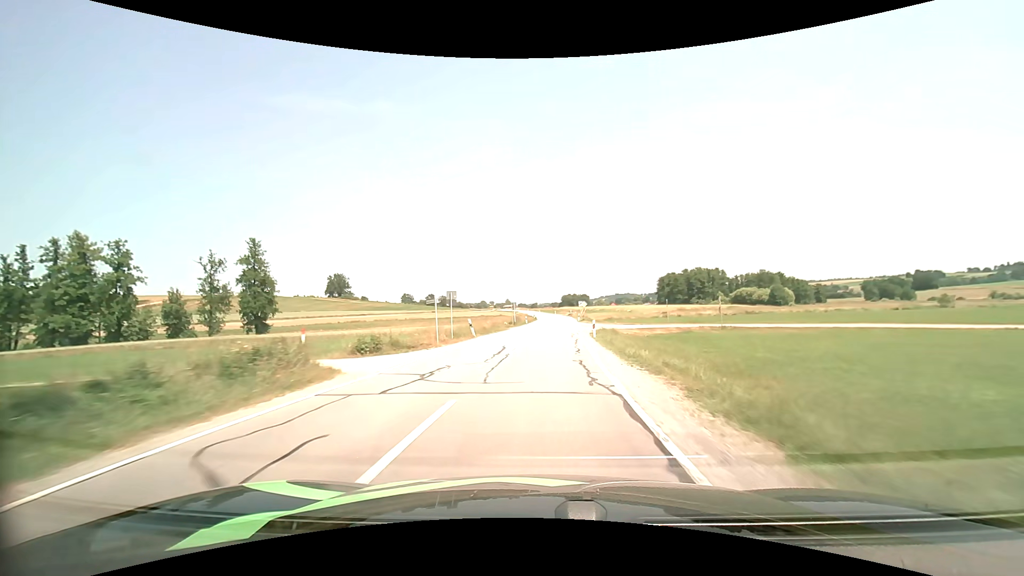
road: secondary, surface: asphalt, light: Day
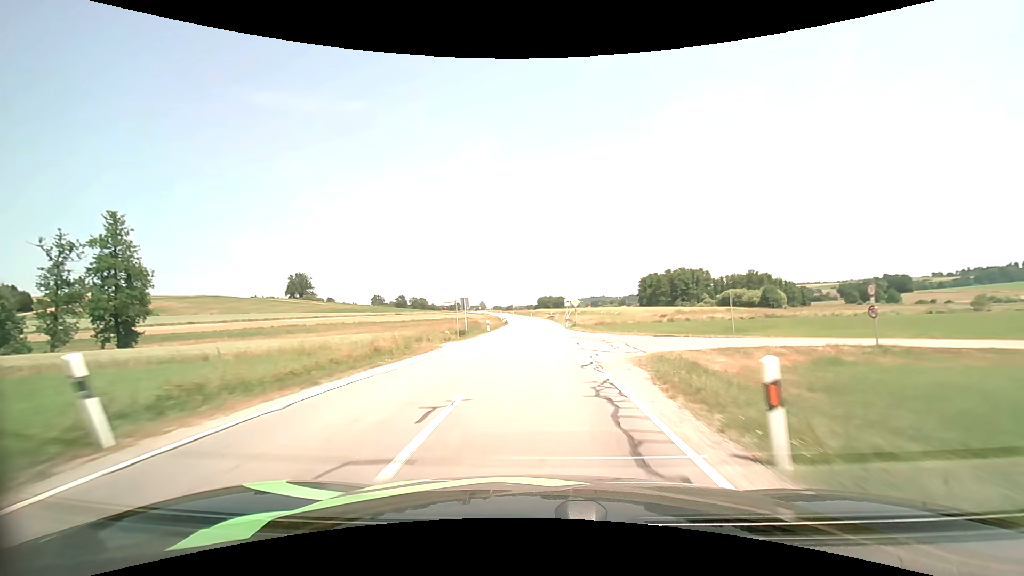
(+0.6, +23.3) m; +3°
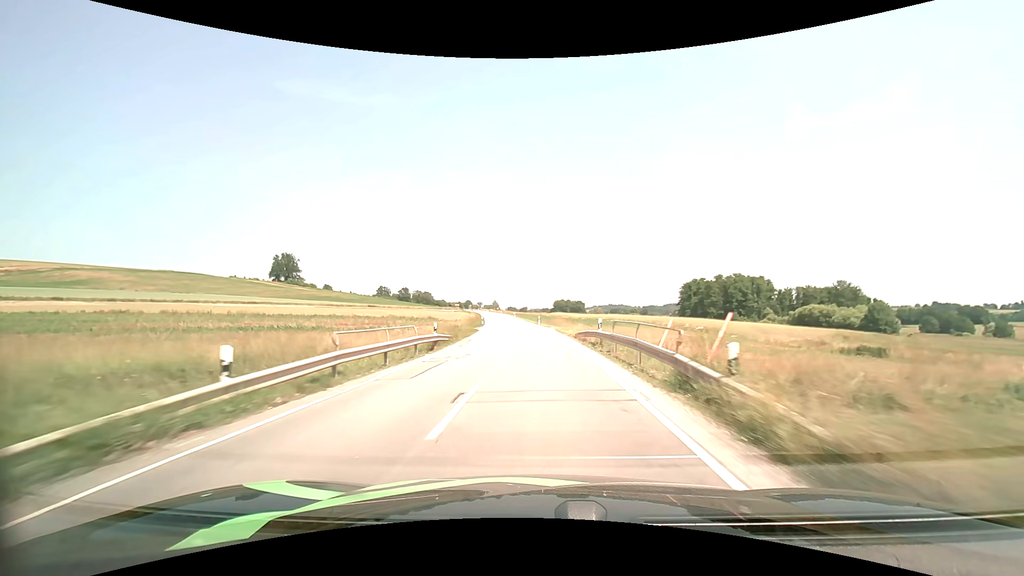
(+0.2, +59.0) m; -2°
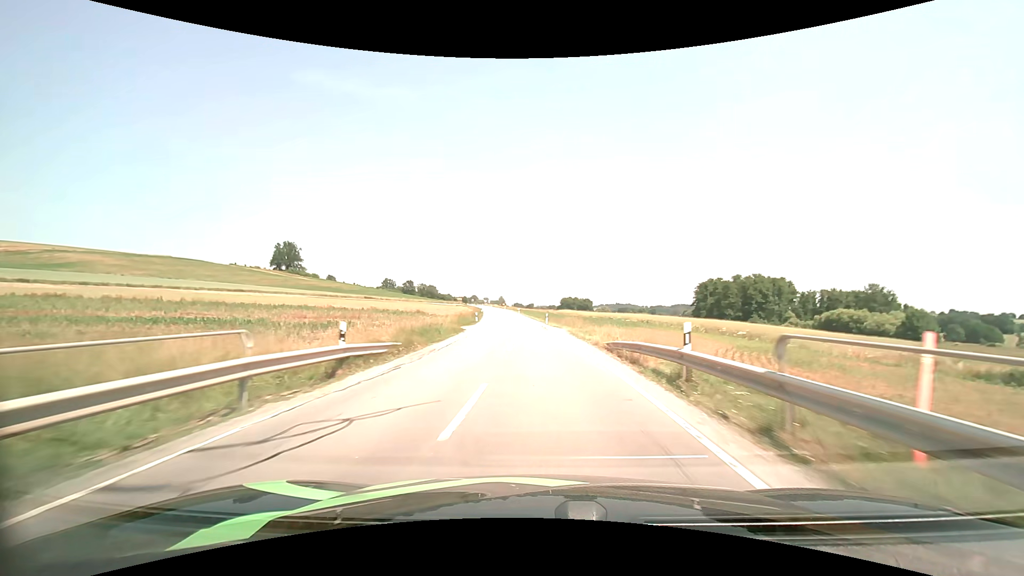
(-0.1, +11.9) m; -1°
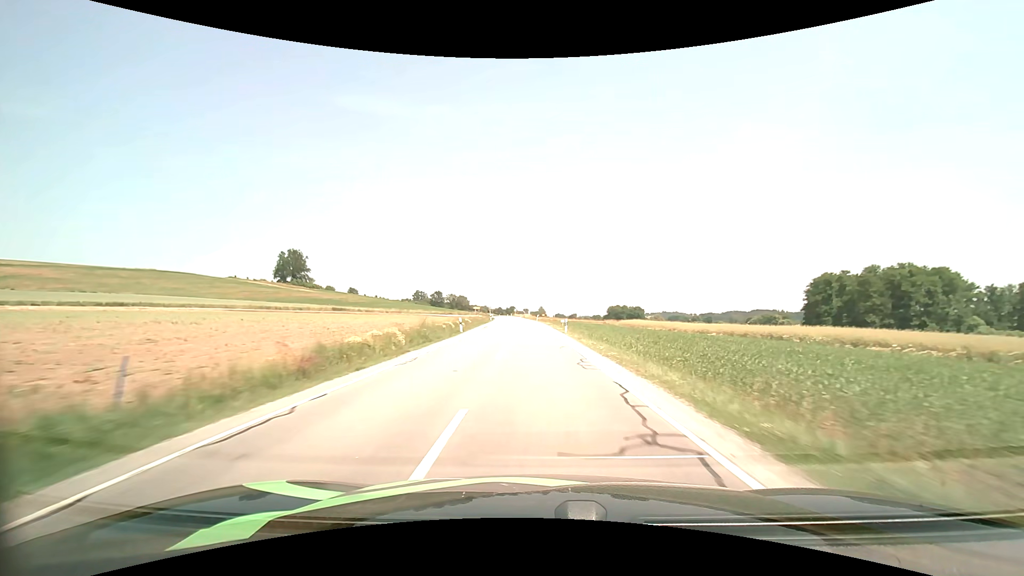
(-2.6, +62.0) m; -5°
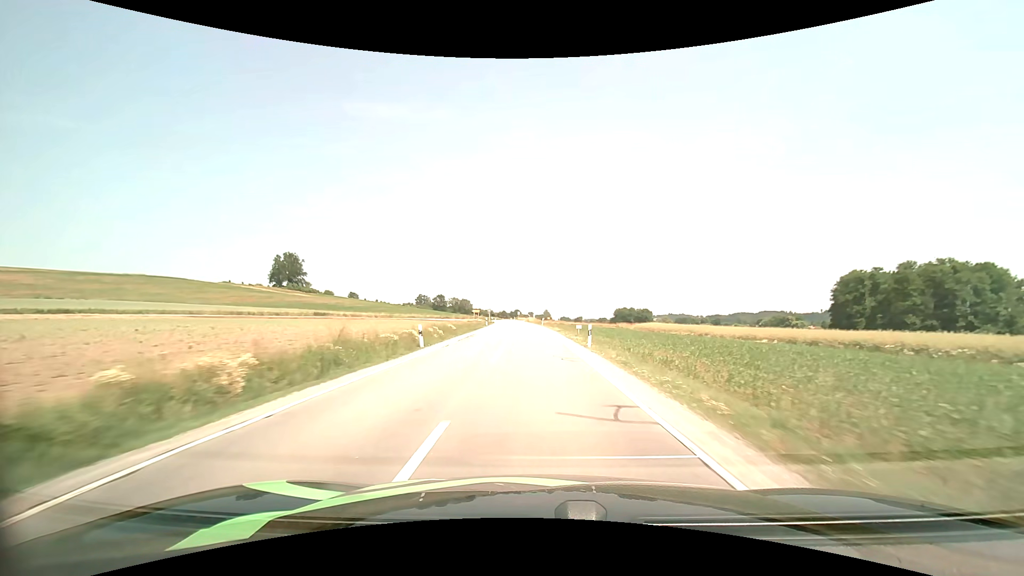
(-0.1, +13.0) m; -1°
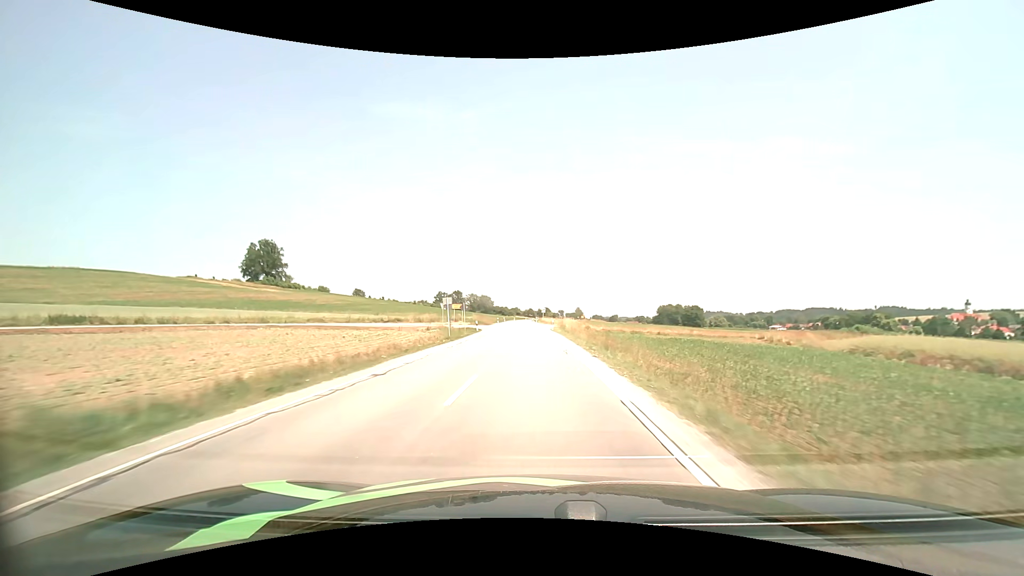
(-1.7, +66.7) m; -3°
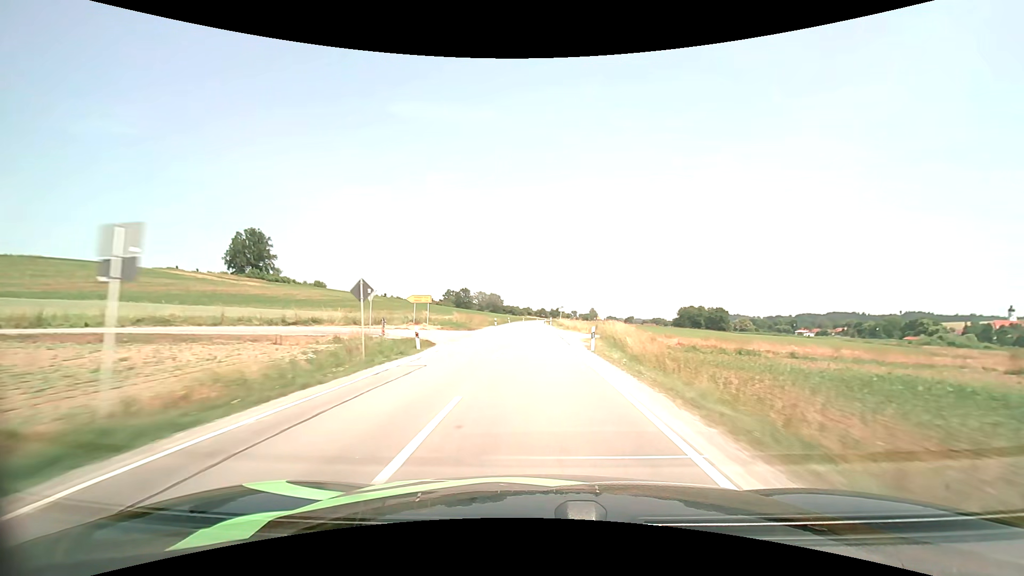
(-0.4, +27.3) m; -2°
(0, +10) (0, +20) (0, +30) (-1, +40) (-1, +50) (-1, +60) (-1, +70) (-1, +80) (-1, +90) (-1, +100) m
